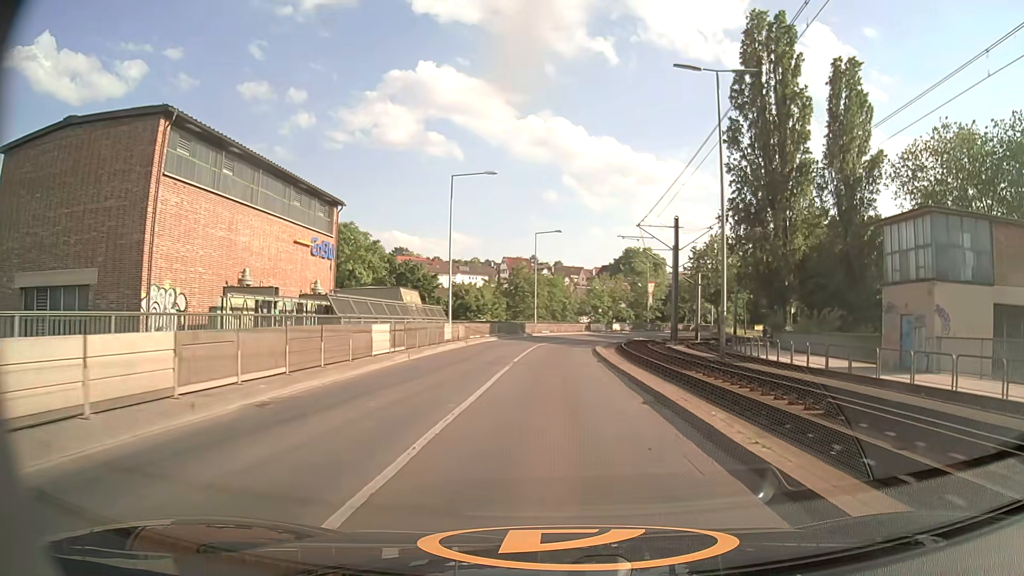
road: secondary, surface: asphalt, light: Day
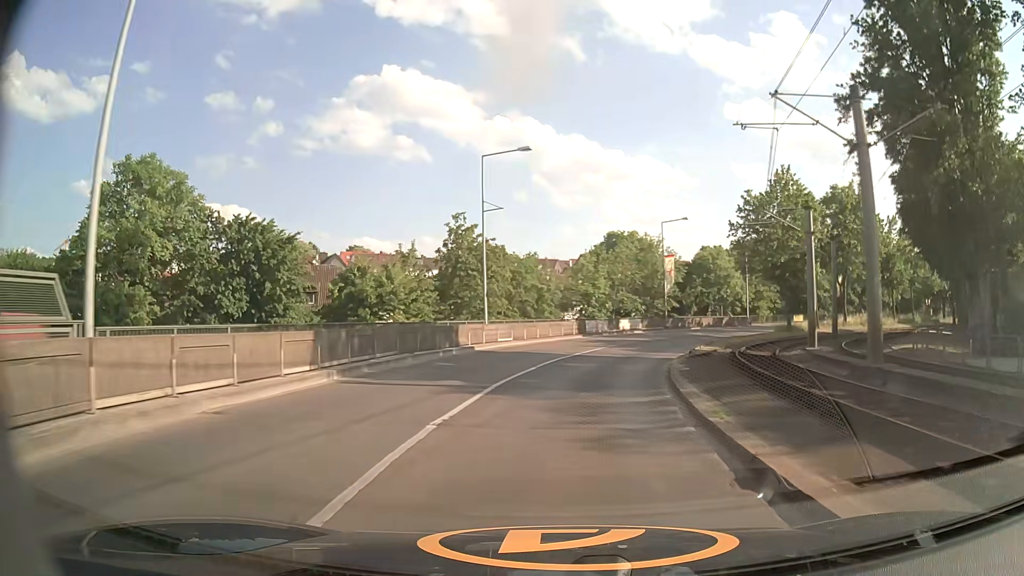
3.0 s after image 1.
(+0.2, +33.4) m; +2°
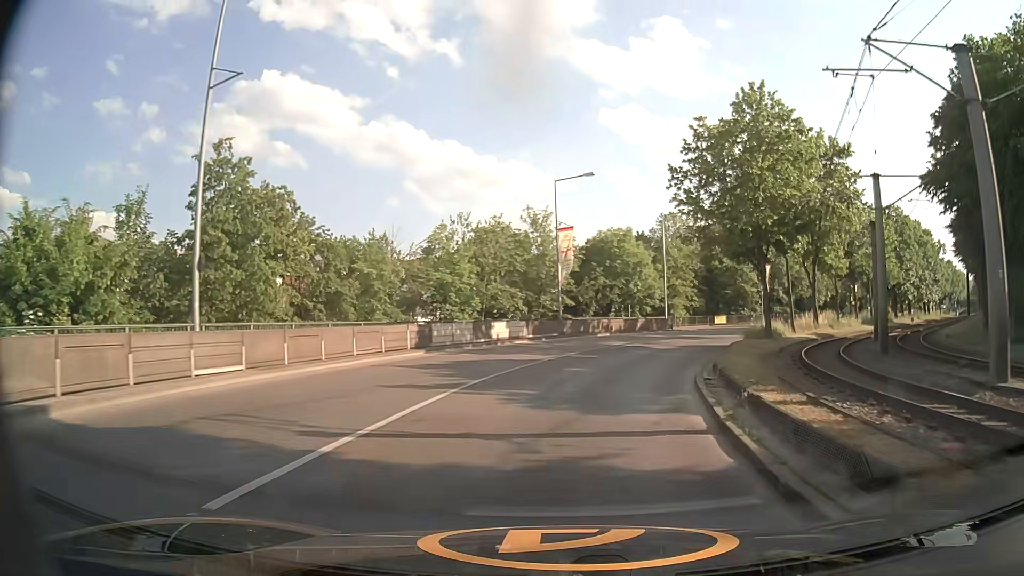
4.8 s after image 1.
(+1.7, +21.1) m; +11°
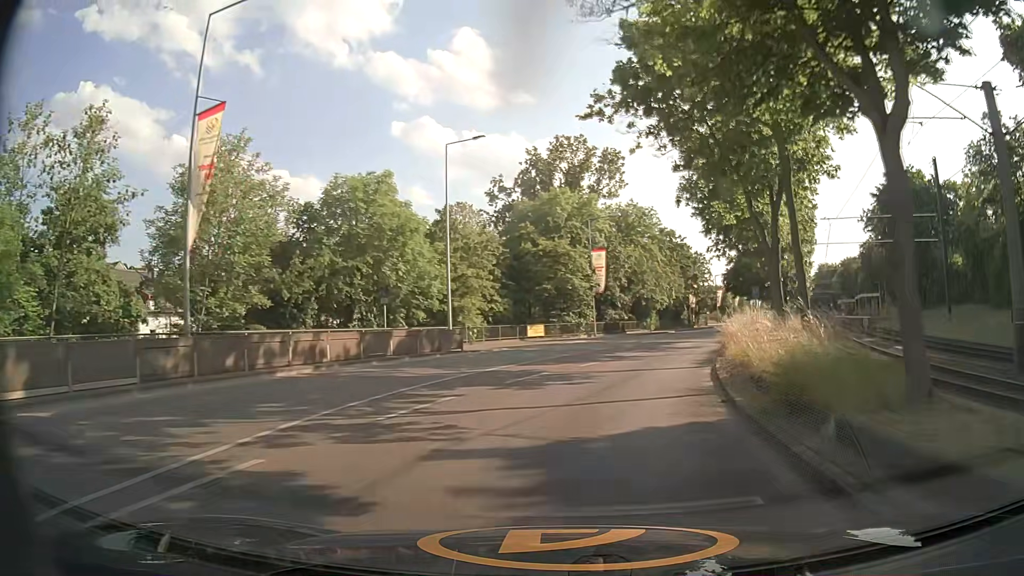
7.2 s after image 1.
(+4.3, +27.0) m; +18°
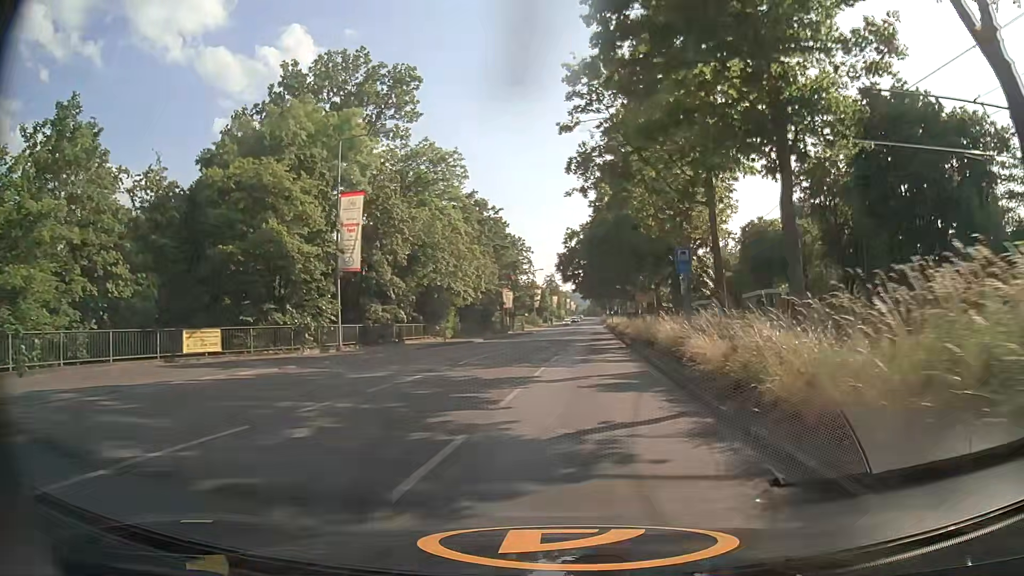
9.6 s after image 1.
(+4.3, +26.9) m; +16°
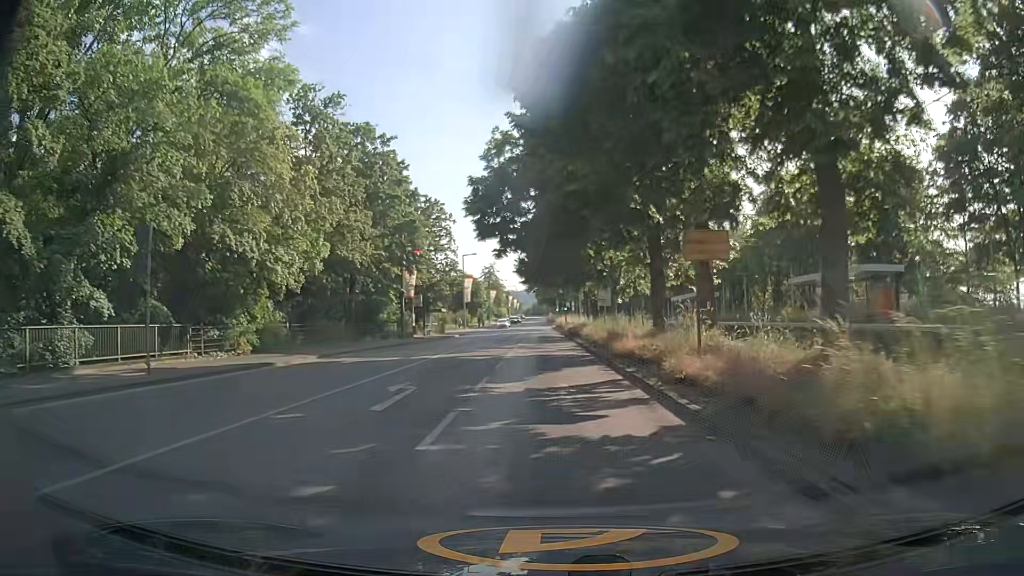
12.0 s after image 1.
(+1.4, +27.8) m; +4°
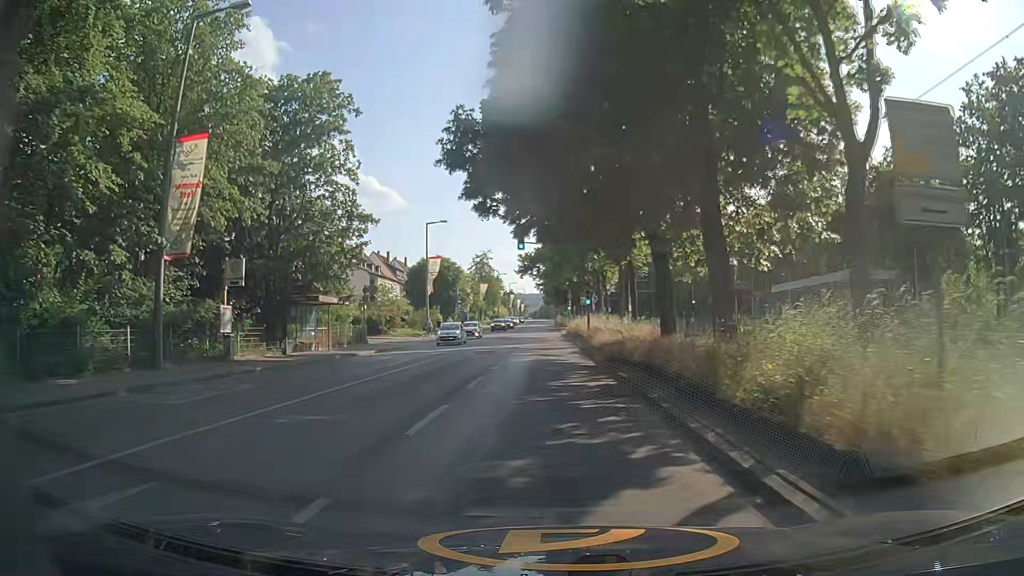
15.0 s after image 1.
(+0.1, +35.2) m; 0°
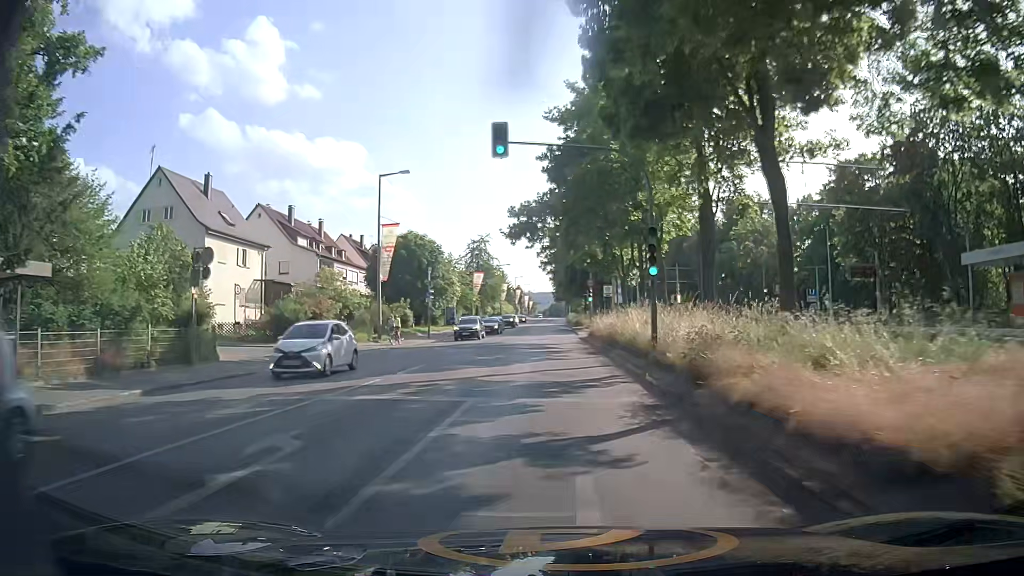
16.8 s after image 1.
(-0.3, +22.1) m; -1°
(0, +10) (0, +20) (0, +30) (-1, +40) (-1, +50) (-1, +60) (-1, +70) (-1, +80) (-1, +90) (-1, +100) m
